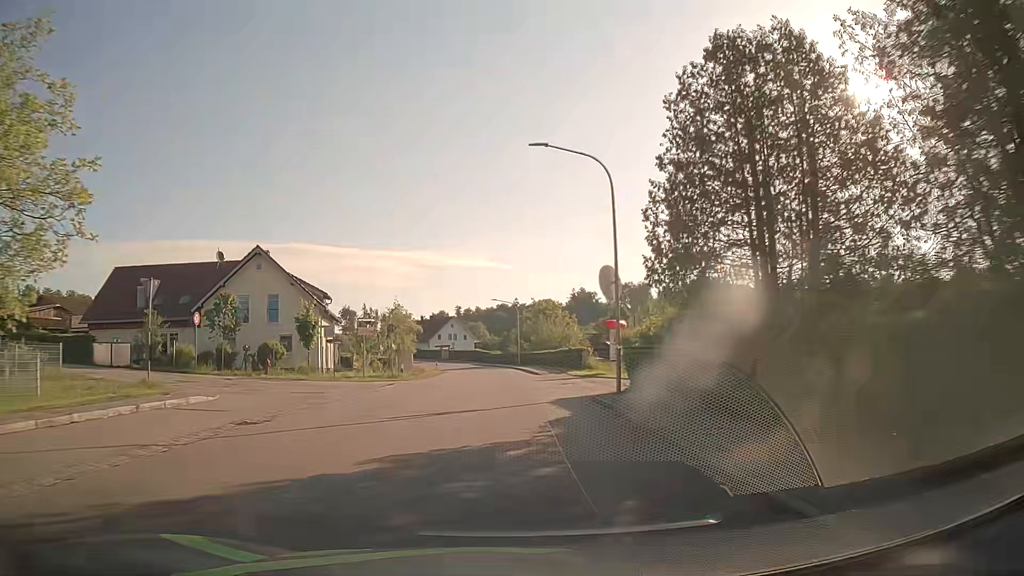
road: tertiary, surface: asphalt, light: Day
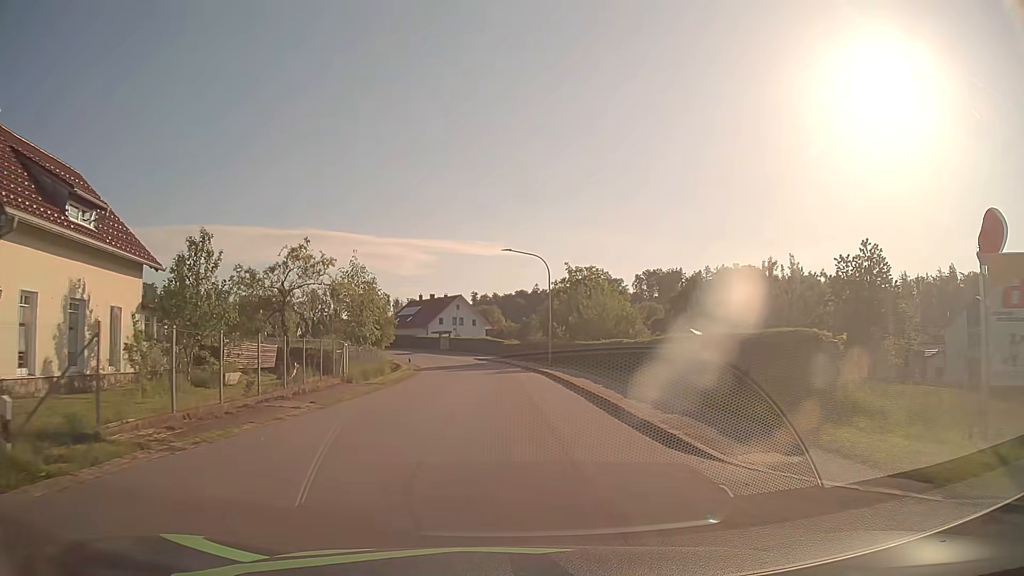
(-0.2, +31.1) m; -2°
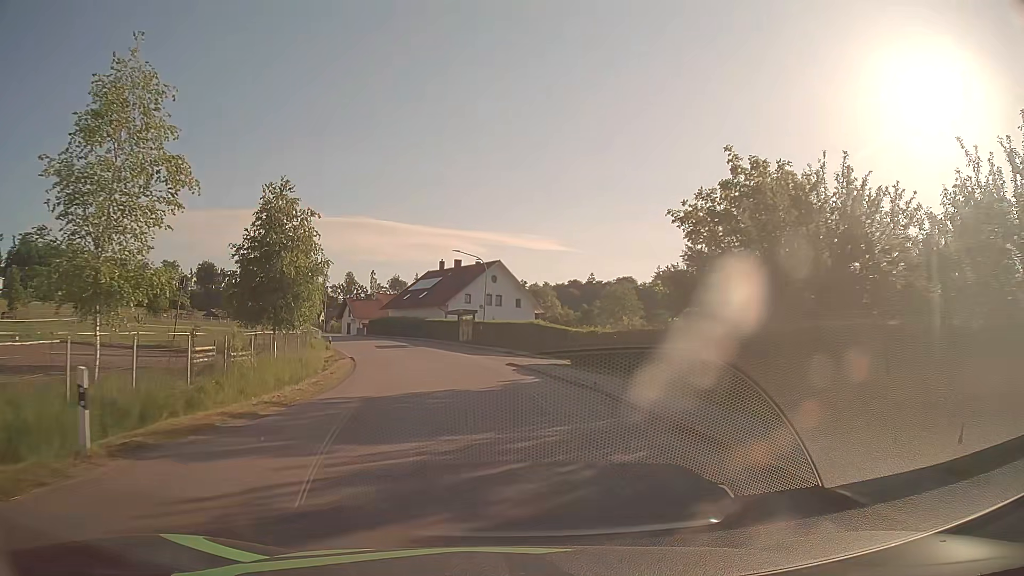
(-1.0, +38.7) m; -4°
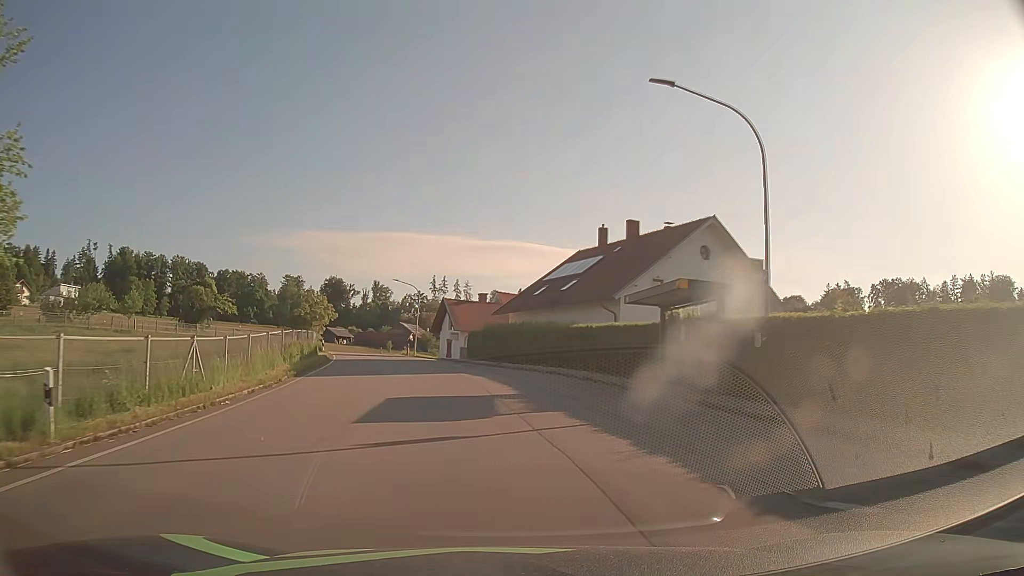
(-4.0, +37.8) m; -13°
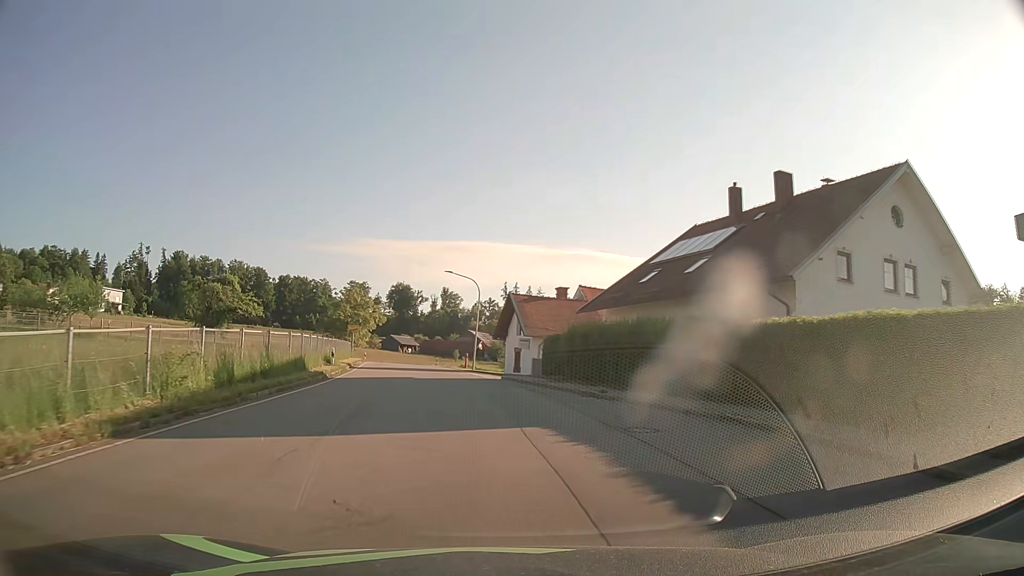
(-0.8, +15.0) m; -6°
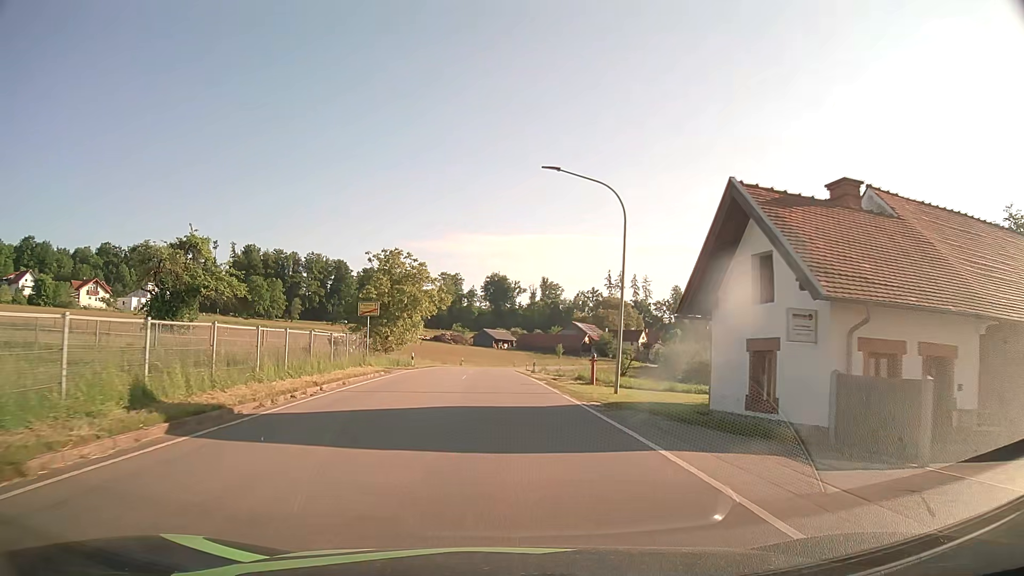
(-2.7, +30.0) m; -9°
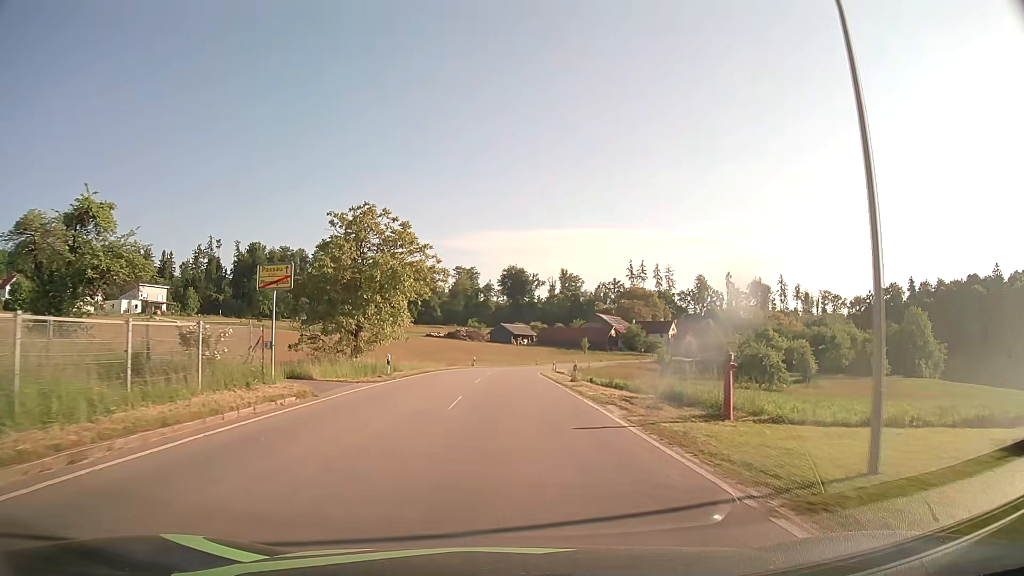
(-0.2, +15.3) m; -1°
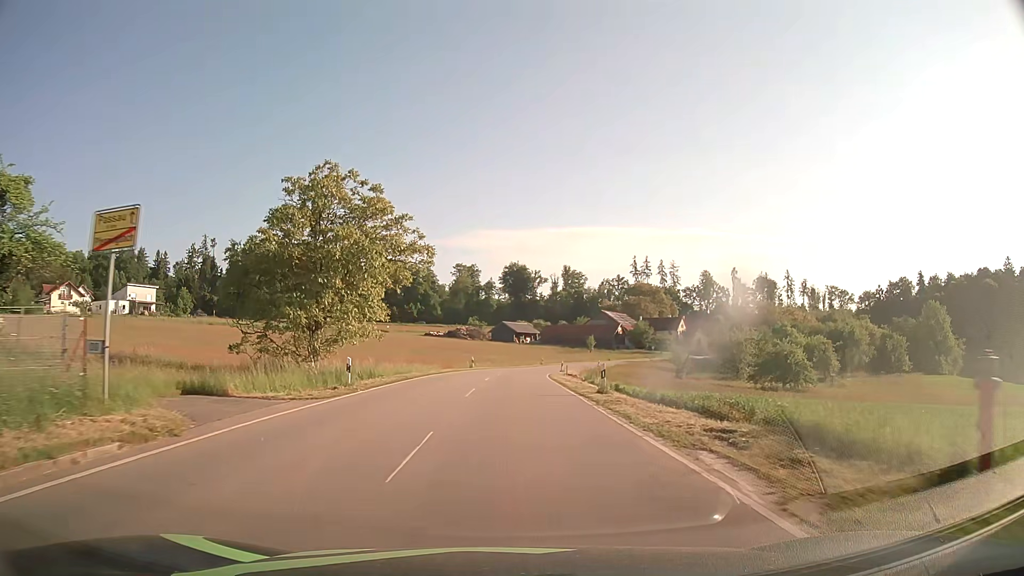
(0.0, +7.7) m; 0°
(0, +10) (0, +20) (0, +30) (+1, +40) (+1, +50) (+2, +60) (+4, +70) (+6, +80) (+8, +89) (+11, +99) m
